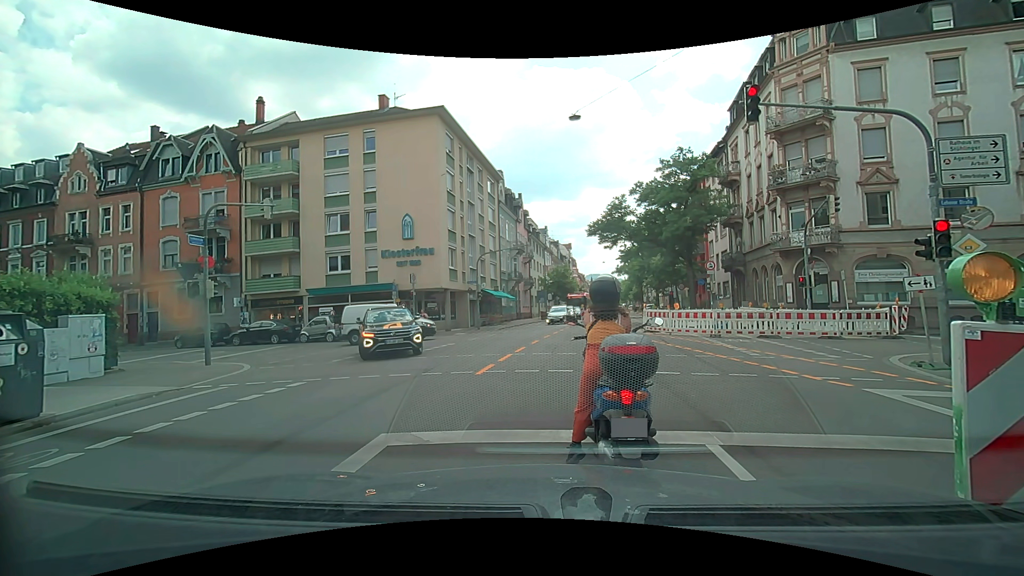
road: secondary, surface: asphalt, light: Day
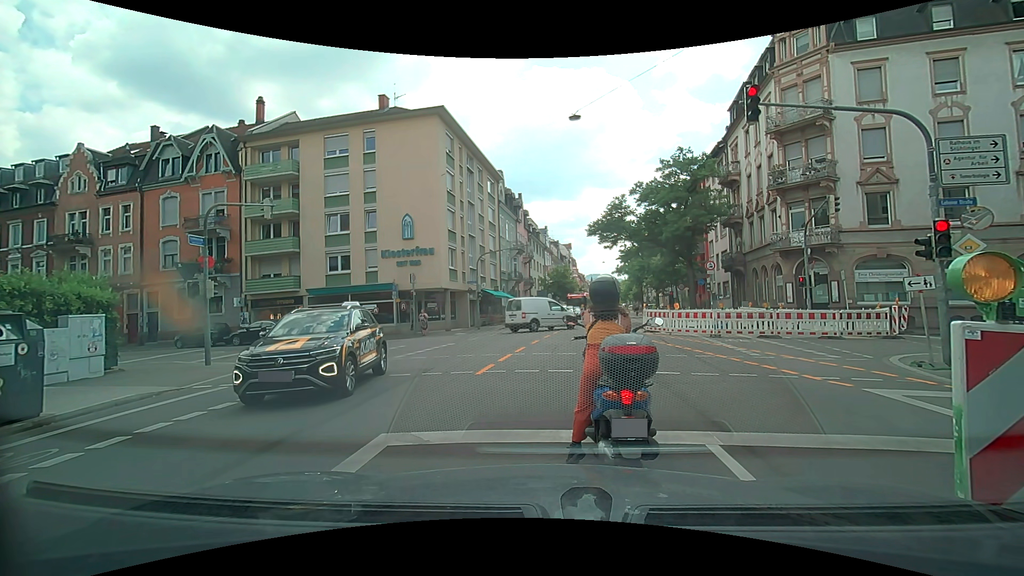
(0.0, 0.0) m; 0°
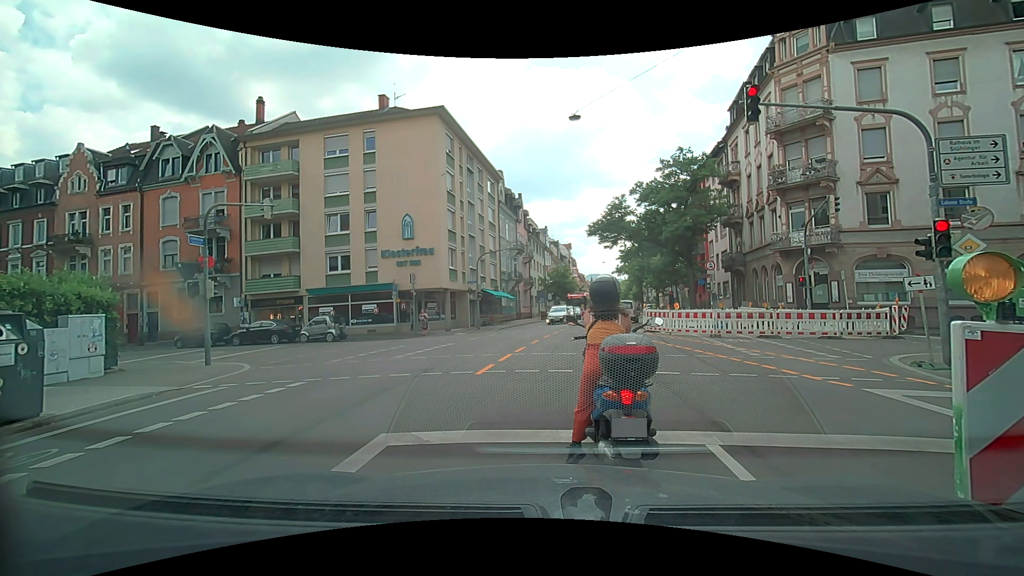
(0.0, 0.0) m; 0°
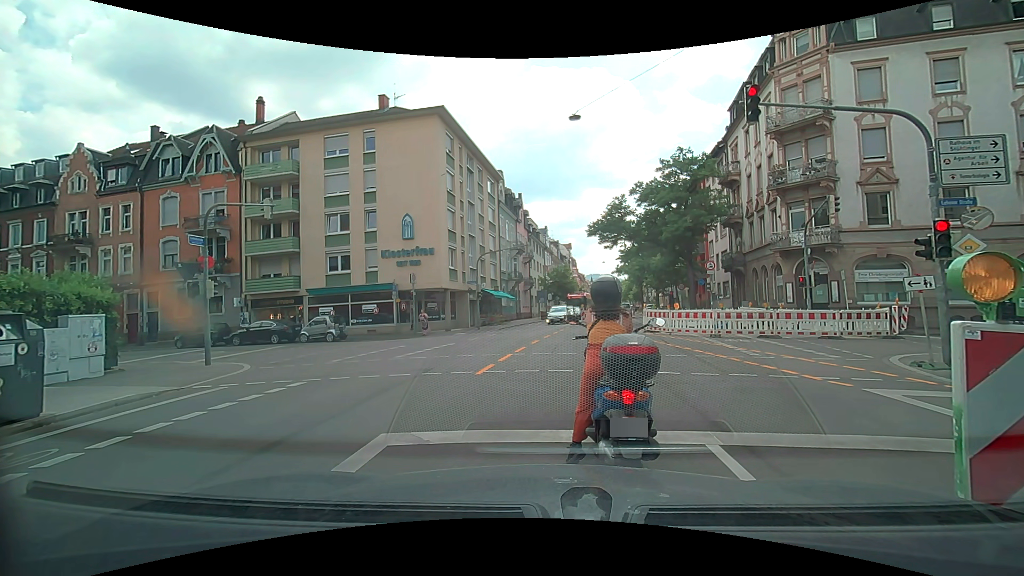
(0.0, 0.0) m; 0°
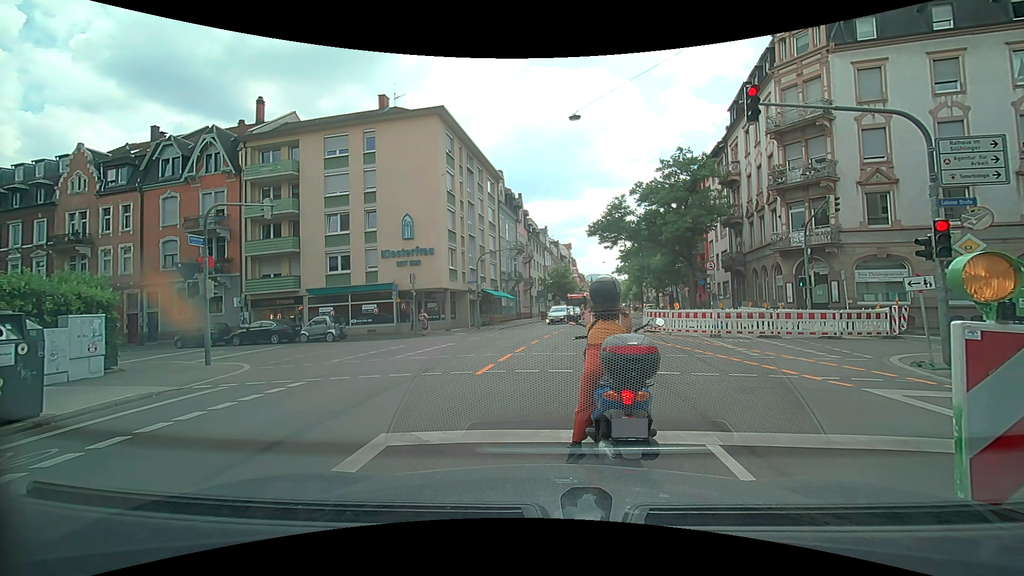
(0.0, 0.0) m; 0°
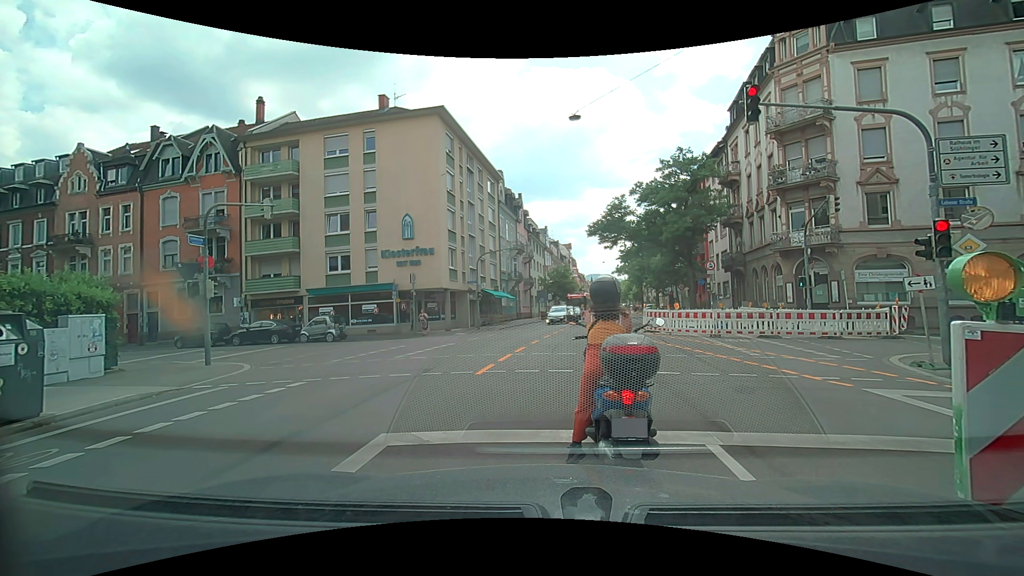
(0.0, 0.0) m; 0°
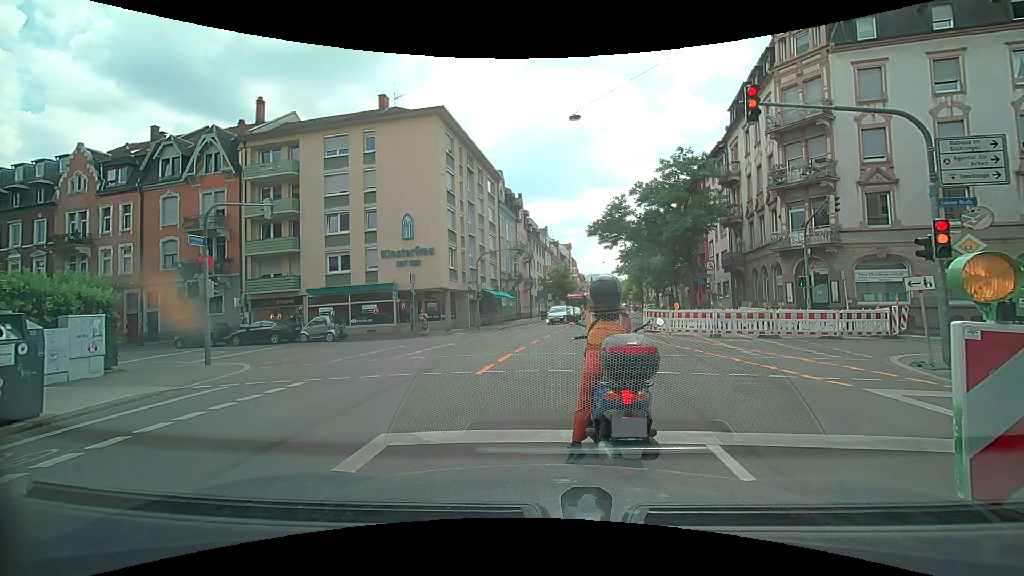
(0.0, 0.0) m; 0°
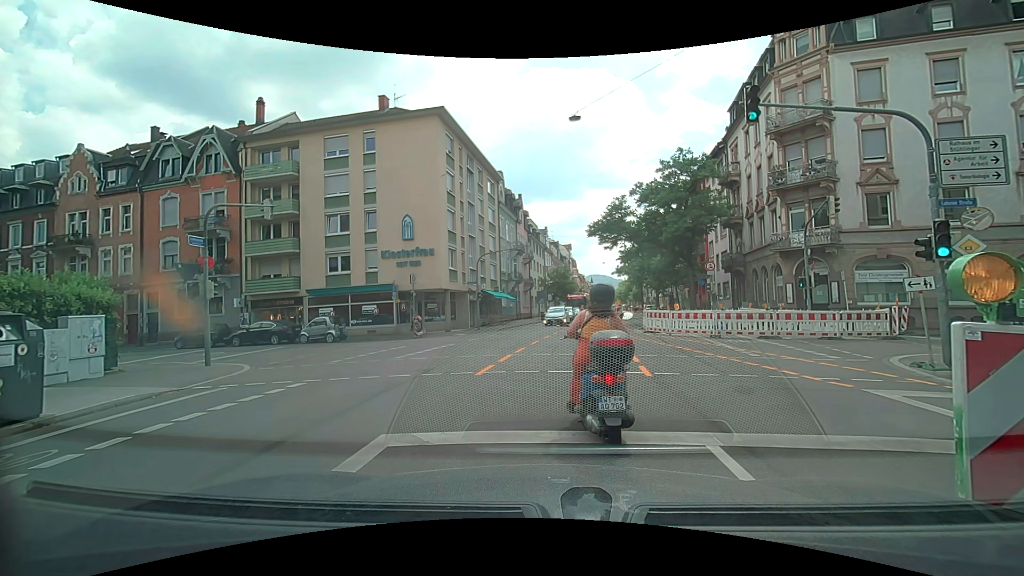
(0.0, 0.0) m; 0°
(+1, +10) (+3, +20) (+5, +30) (+8, +39) (+11, +49) (+13, +58) (+15, +68) (+17, +78) (+19, +88) (+21, +97) m
